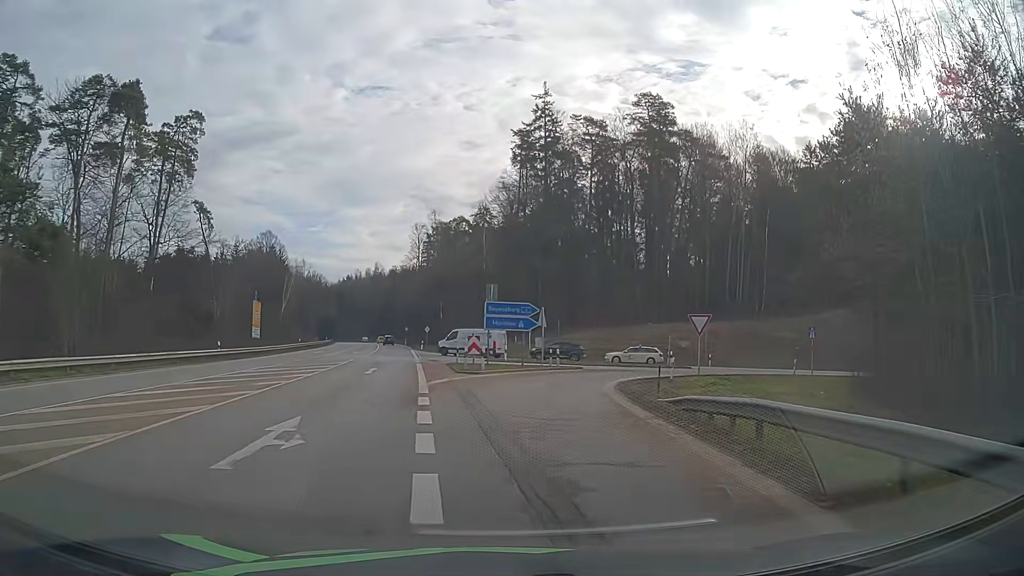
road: secondary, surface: asphalt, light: Day
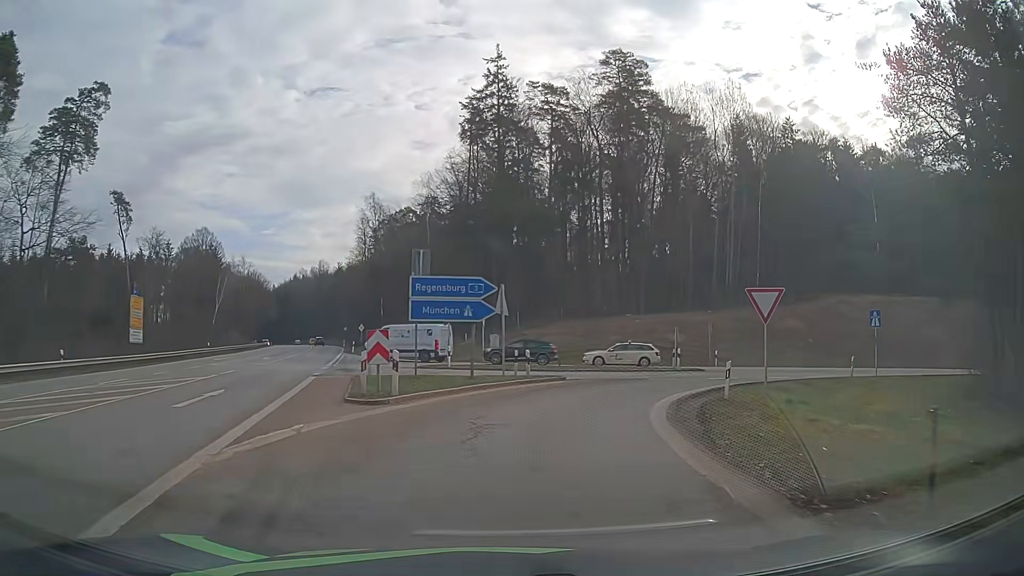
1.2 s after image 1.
(+0.4, +13.0) m; +4°
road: motorway_link
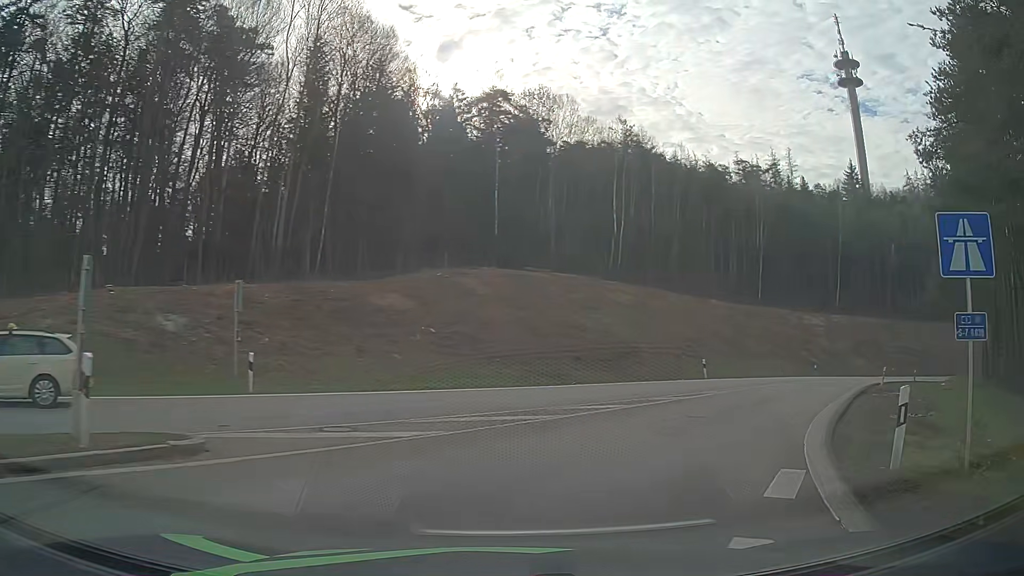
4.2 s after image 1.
(+7.4, +25.9) m; +39°
(+2, +10) (+7, +19) (+12, +27) (+18, +35) (+24, +43) (+31, +50) (+38, +57) (+46, +63) (+55, +68) (+64, +72) m
